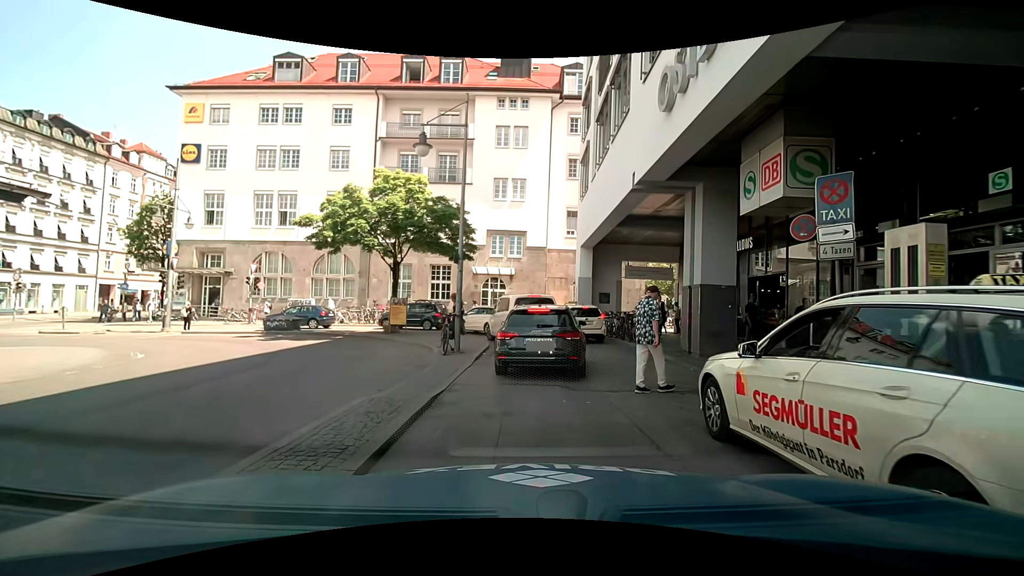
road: service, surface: asphalt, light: Day
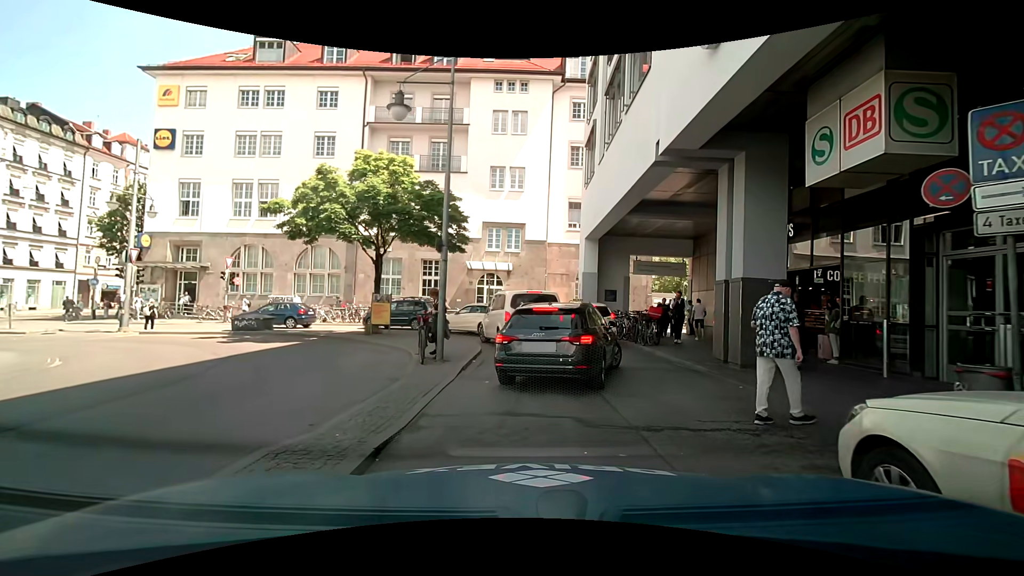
(-0.1, +2.6) m; -2°
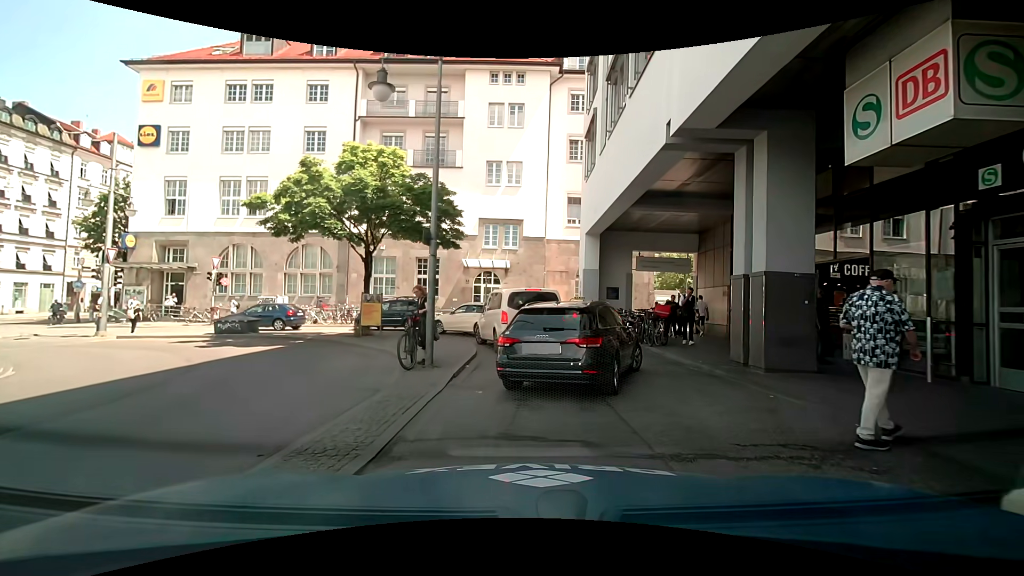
(0.0, +1.1) m; -2°
